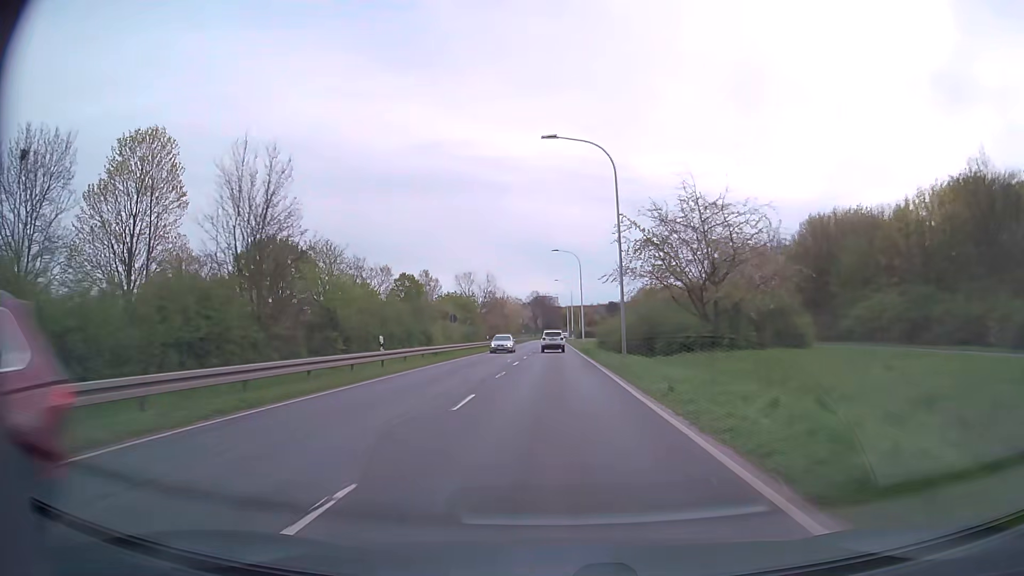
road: secondary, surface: asphalt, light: Day
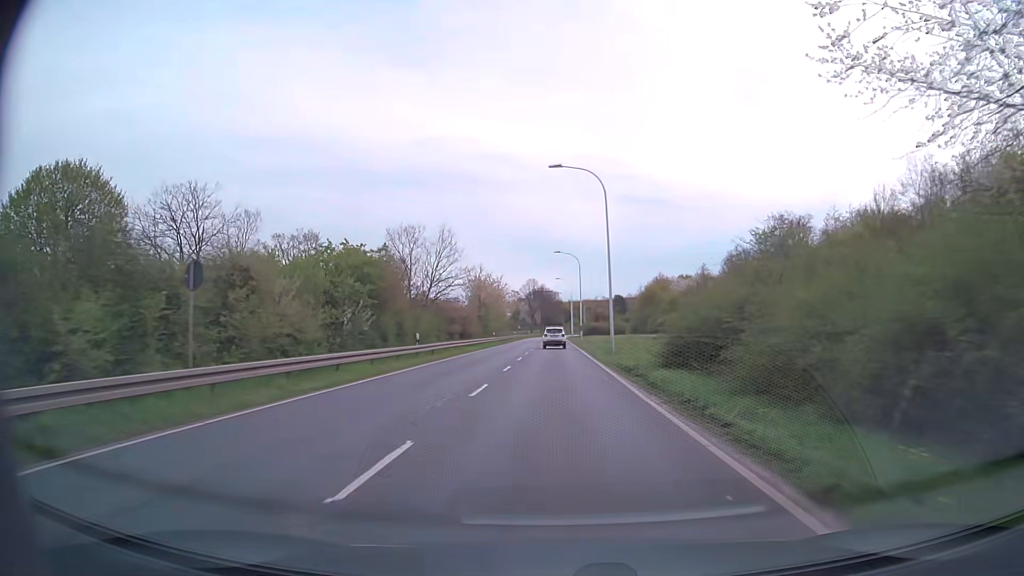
(0.0, +33.7) m; 0°
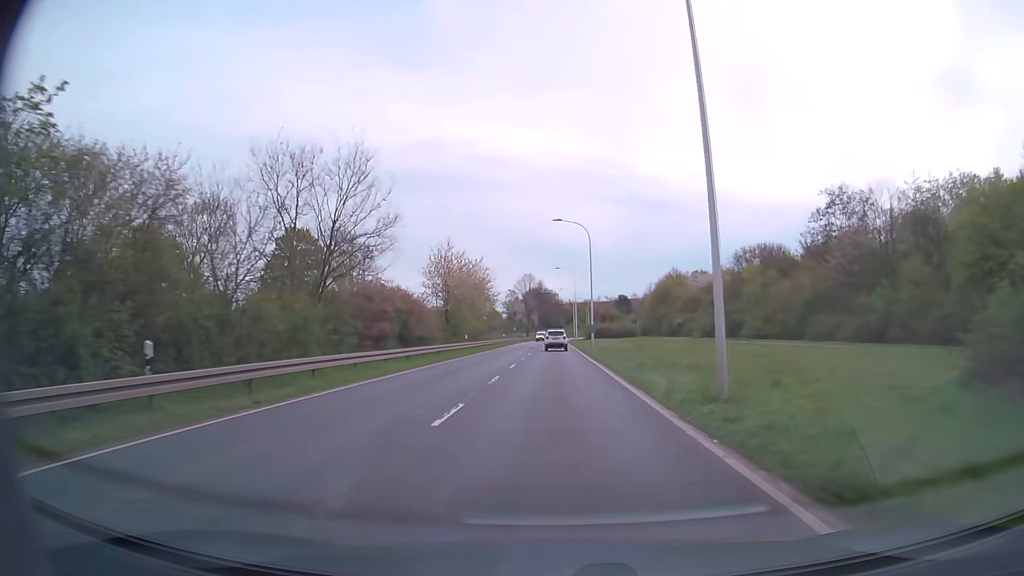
(0.0, +22.3) m; 0°
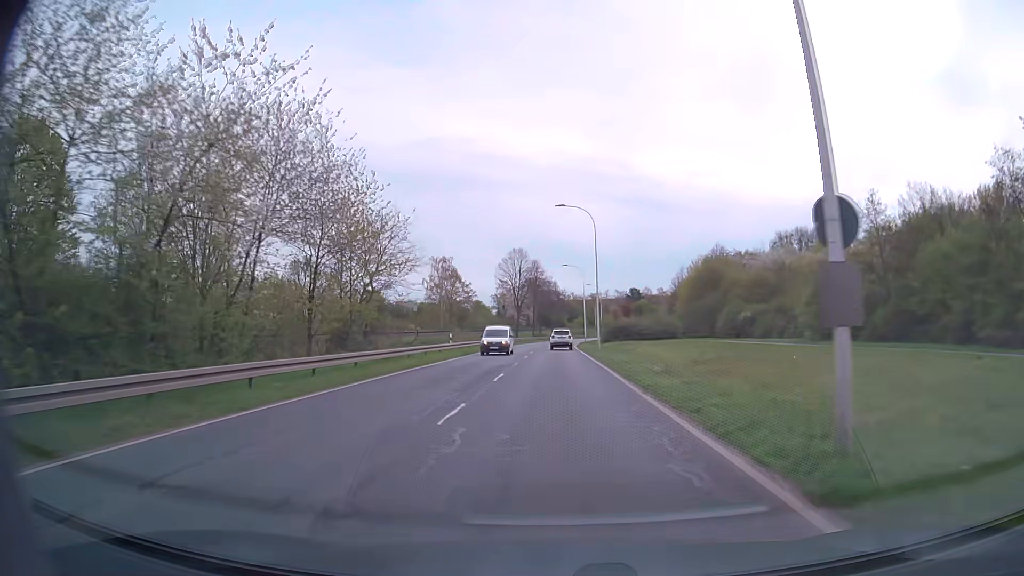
(0.0, +44.3) m; 0°
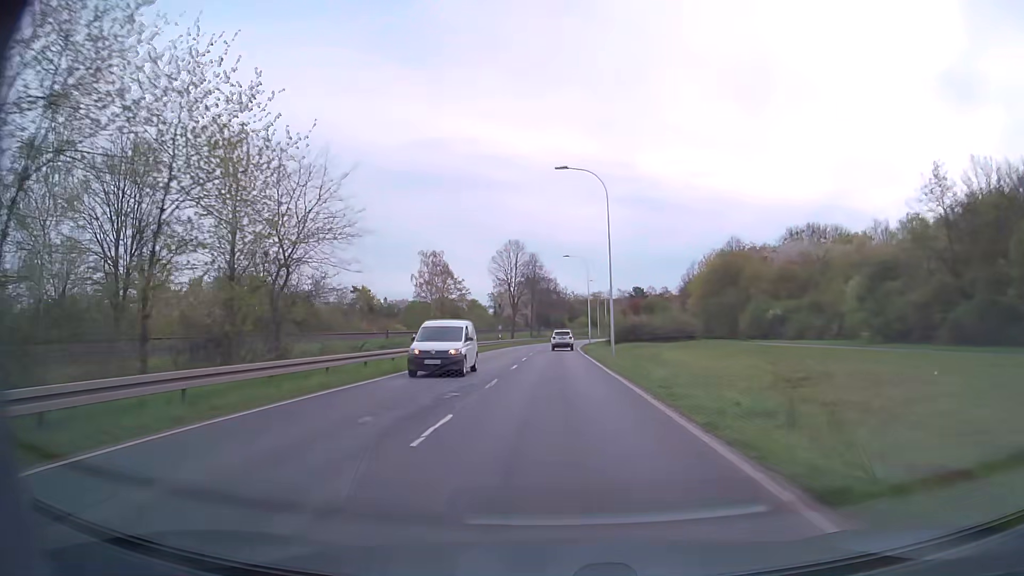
(0.0, +10.9) m; 0°
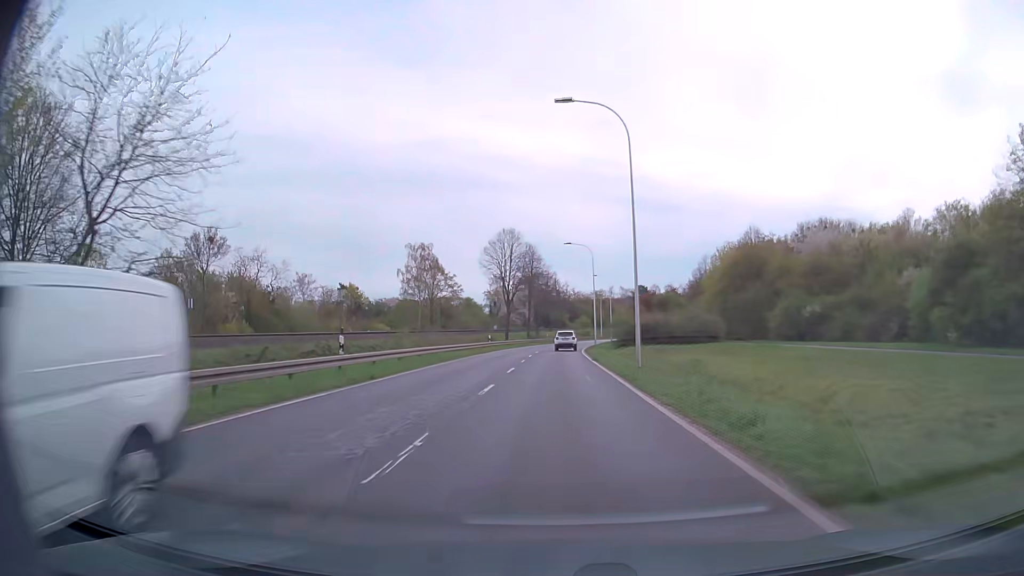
(0.0, +10.8) m; 0°
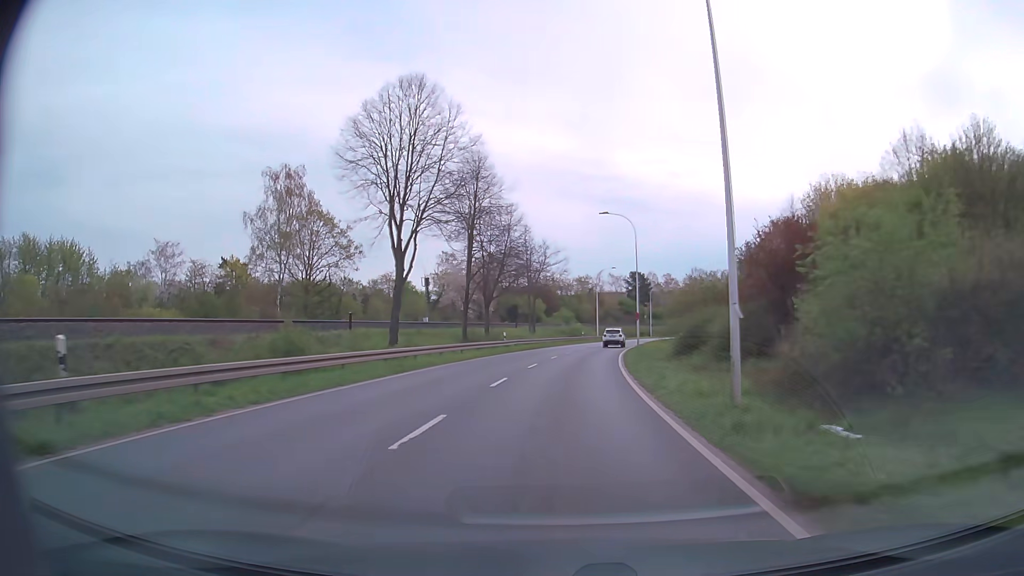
(+0.5, +52.6) m; +2°
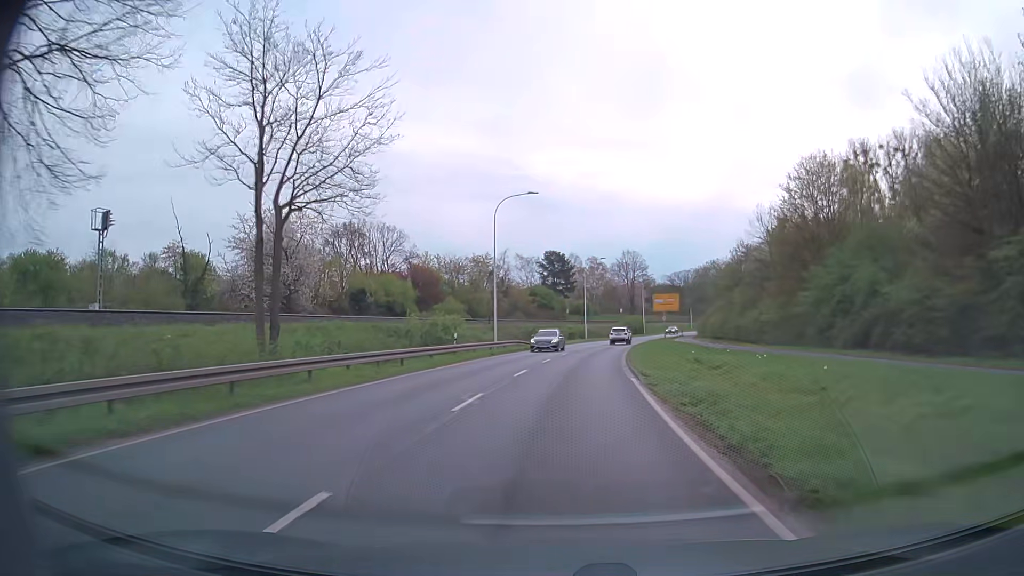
(+3.4, +50.0) m; +8°
(0, +10) (+1, +20) (+1, +30) (+2, +40) (+3, +50) (+5, +60) (+7, +70) (+9, +79) (+11, +89) (+14, +99) m
